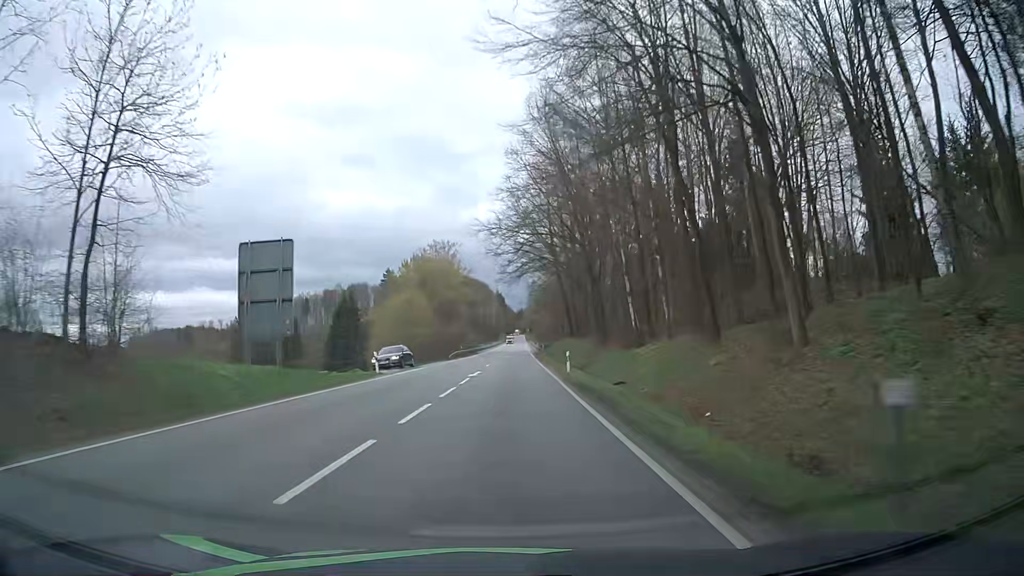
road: primary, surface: asphalt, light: Day
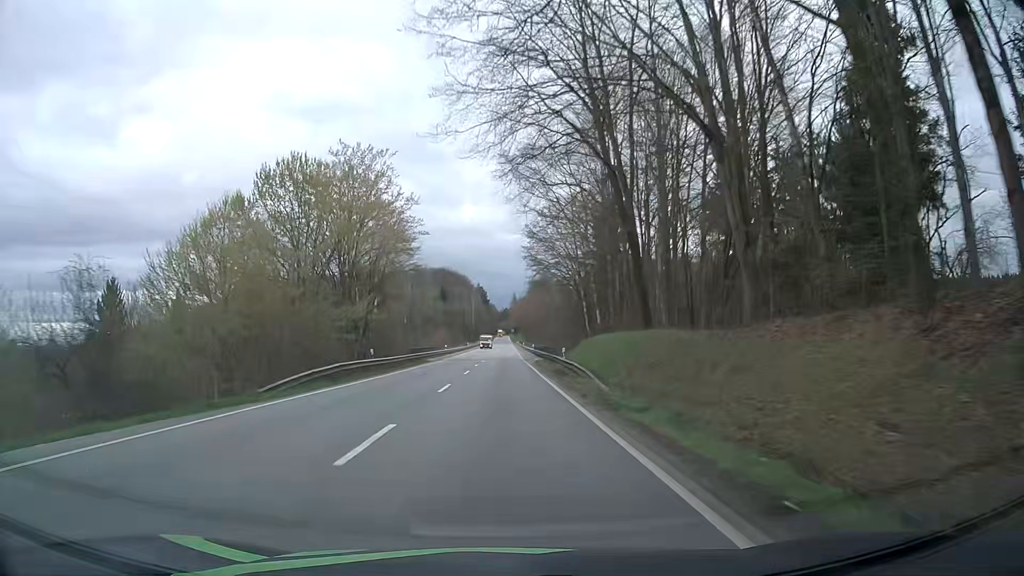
(+0.9, +46.7) m; +2°
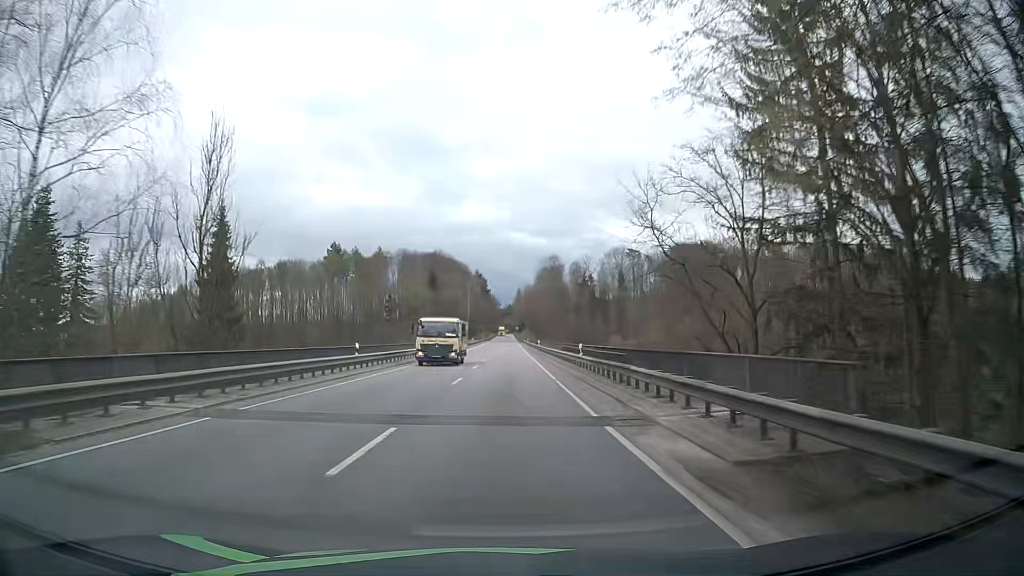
(-0.1, +48.7) m; -1°
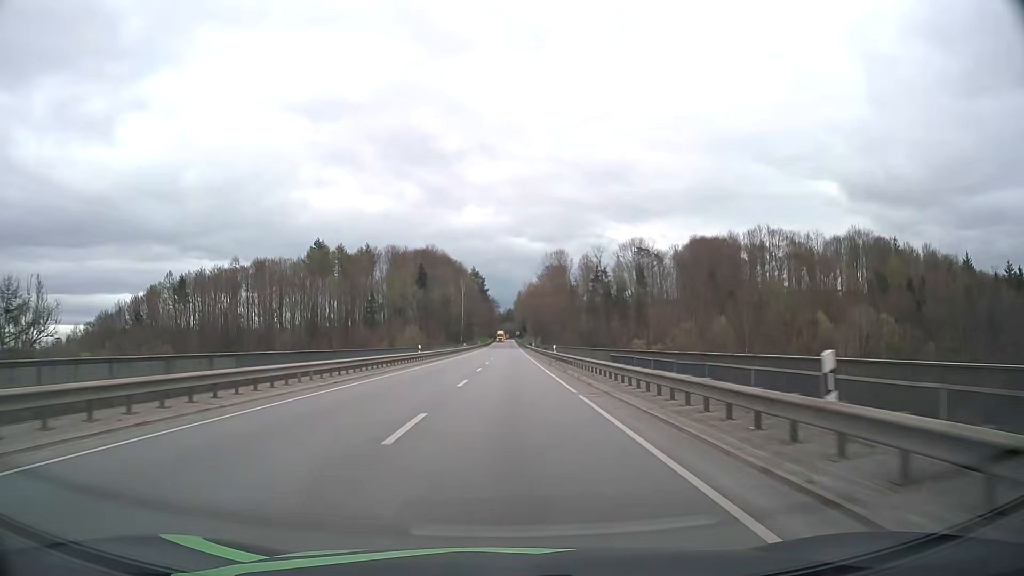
(+0.3, +25.0) m; +1°
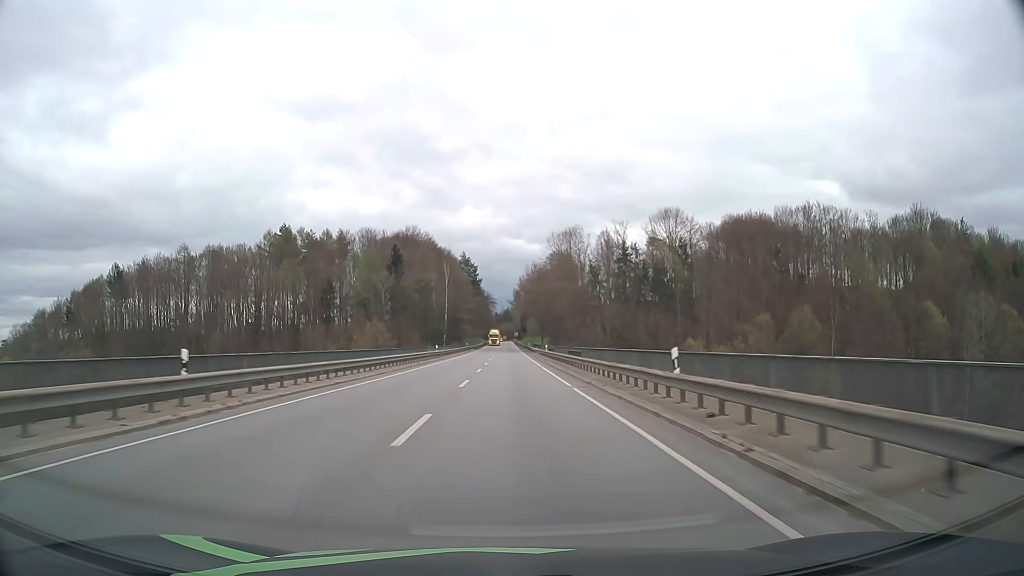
(+0.1, +38.1) m; 0°
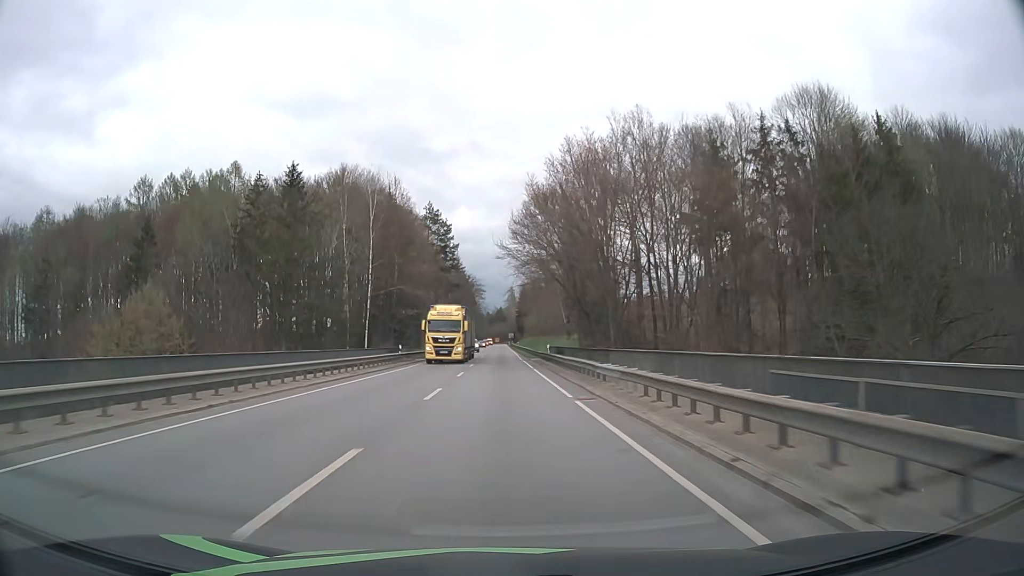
(+0.5, +65.5) m; +1°
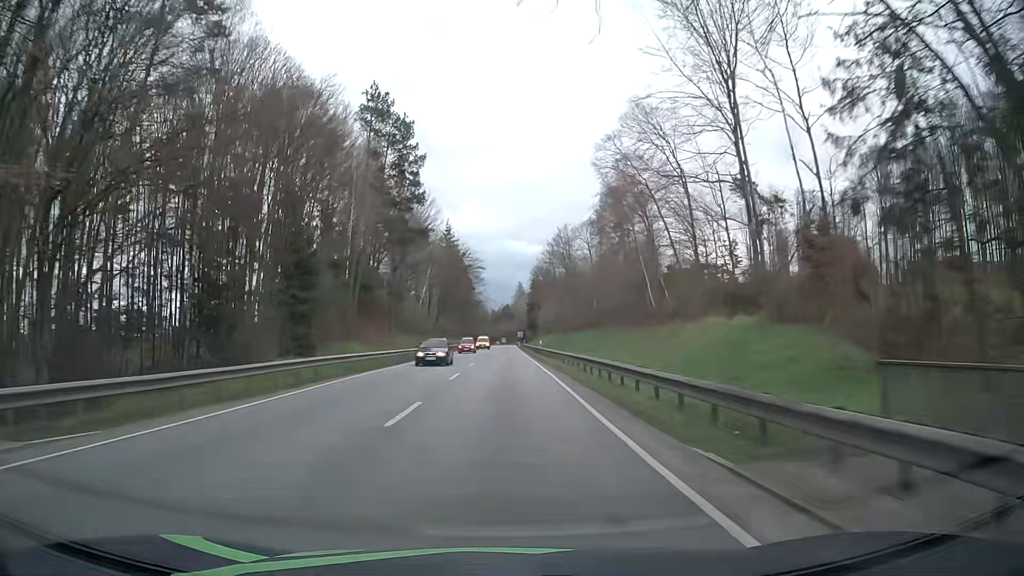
(-0.3, +53.8) m; 0°
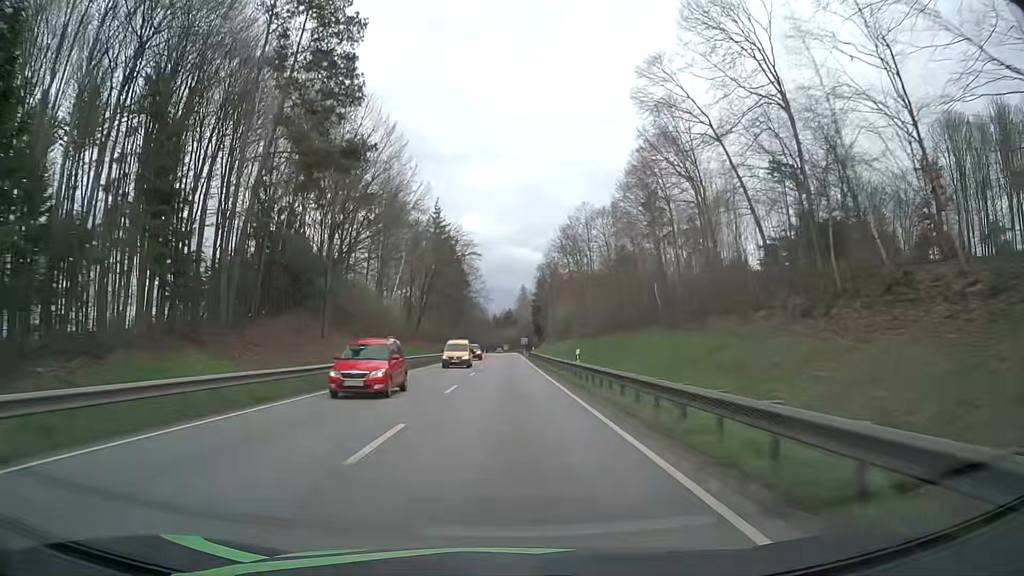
(-0.2, +27.2) m; 0°
(0, +10) (0, +20) (0, +30) (0, +40) (0, +50) (0, +60) (0, +70) (0, +80) (0, +90) (0, +100) m
